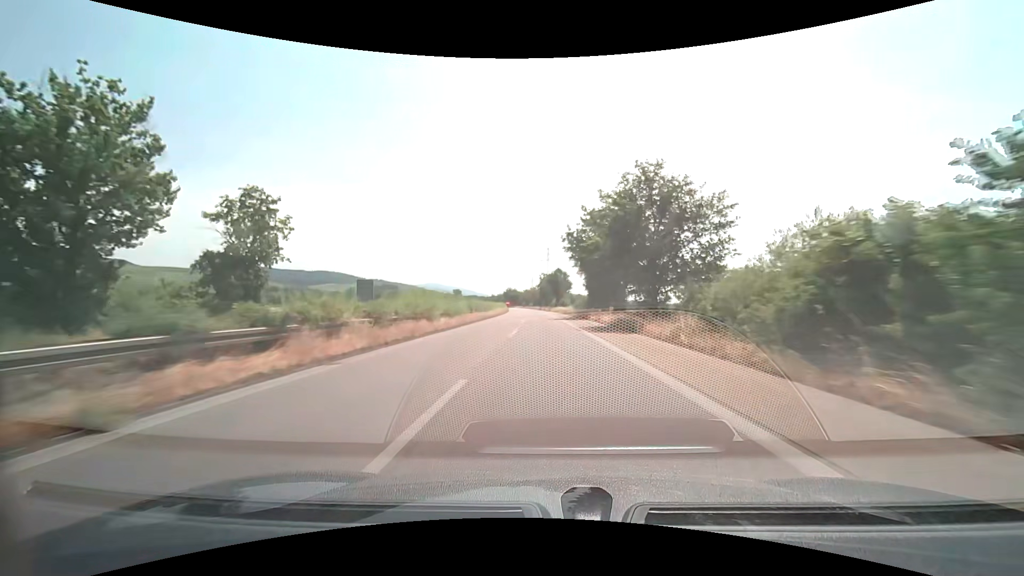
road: trunk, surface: asphalt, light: Day
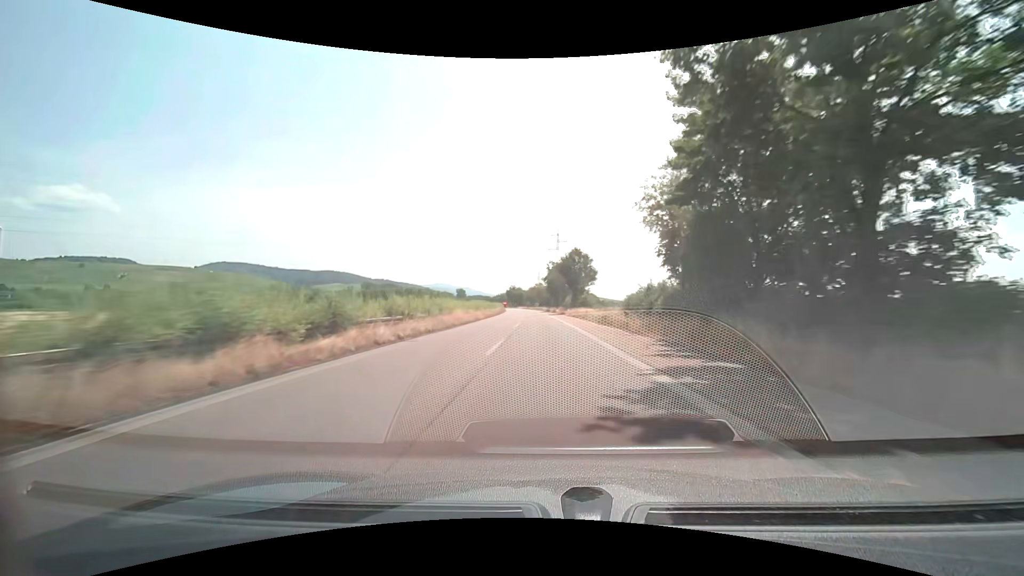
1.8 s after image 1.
(-0.2, +43.7) m; -1°
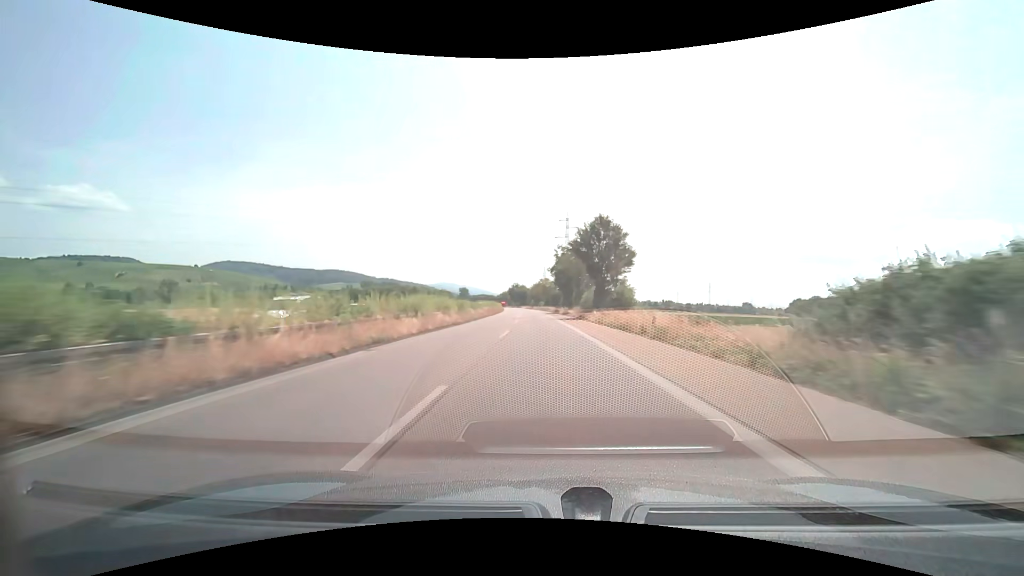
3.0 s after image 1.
(-0.2, +29.1) m; -1°
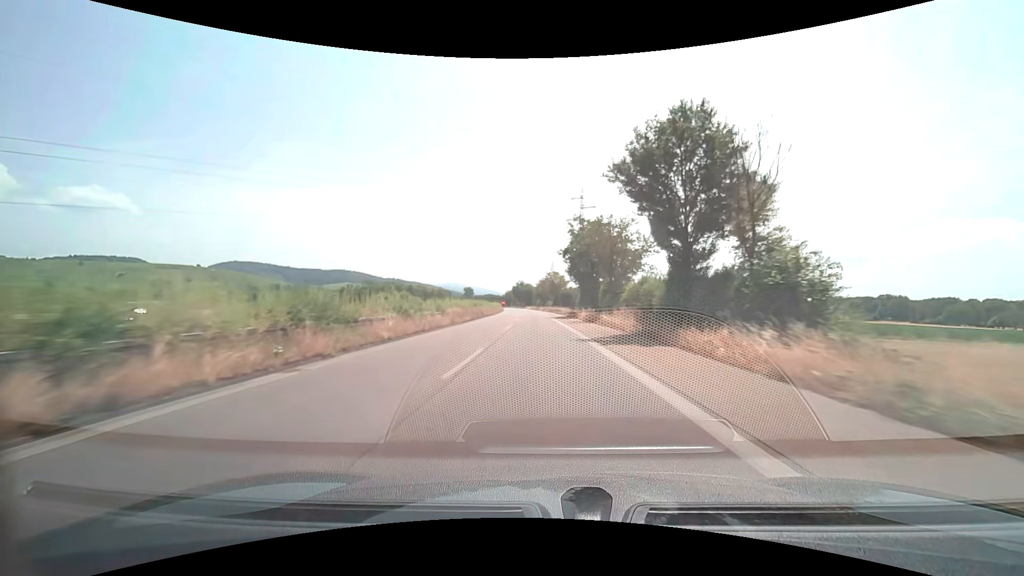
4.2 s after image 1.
(-0.3, +29.1) m; -1°
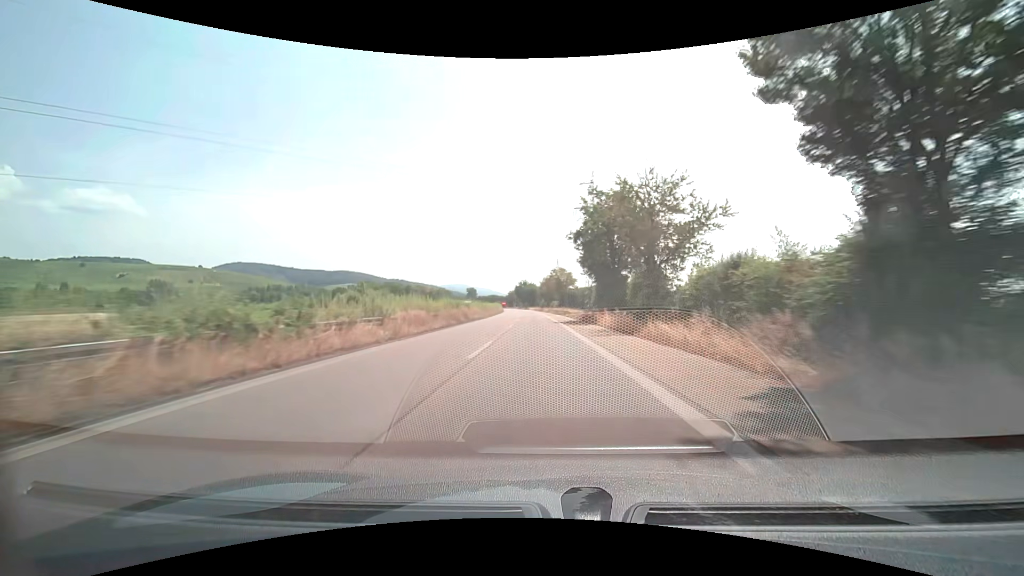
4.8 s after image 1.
(0.0, +14.6) m; 0°
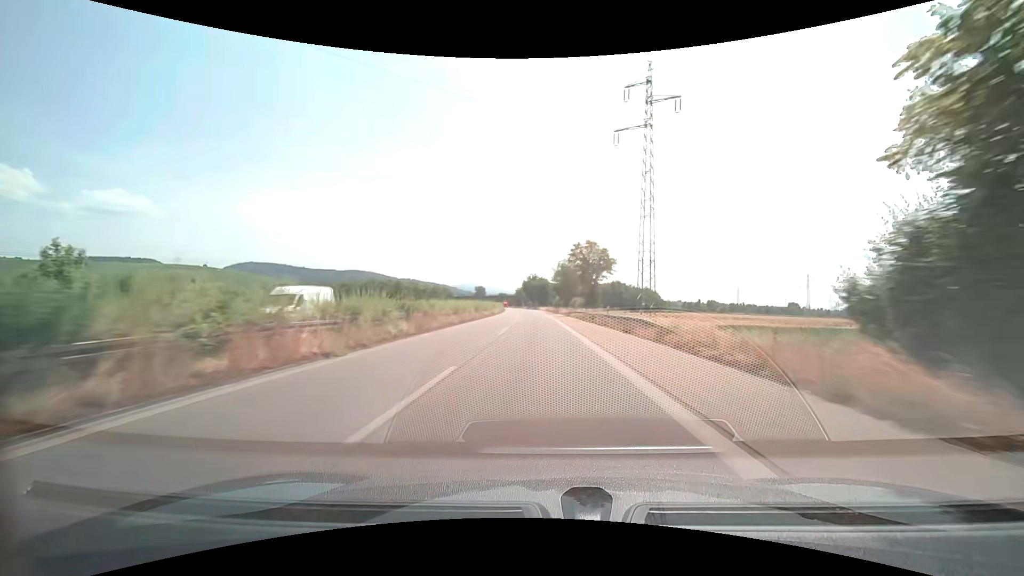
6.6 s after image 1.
(-0.5, +43.8) m; -1°
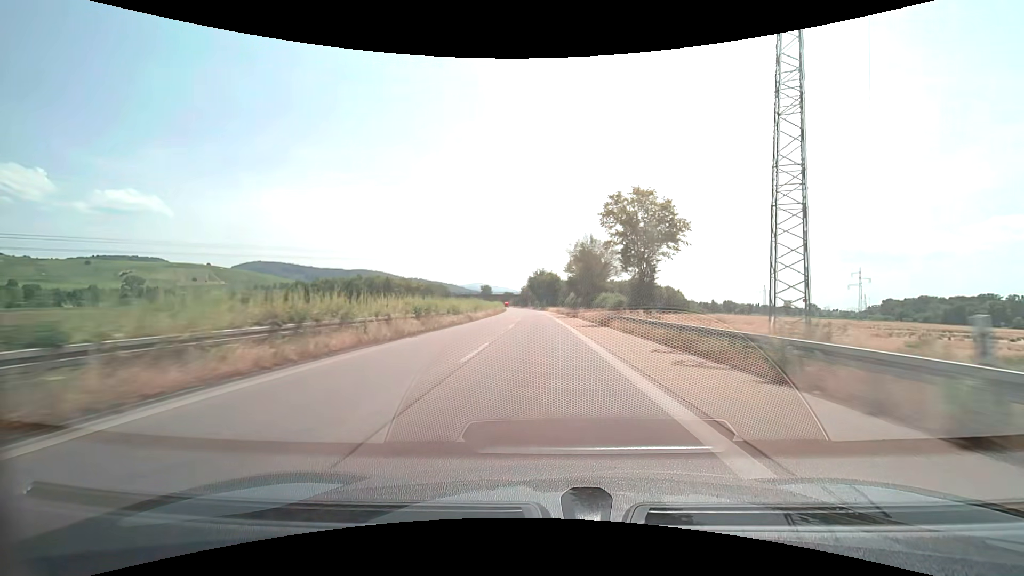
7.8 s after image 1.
(-0.2, +29.2) m; -1°
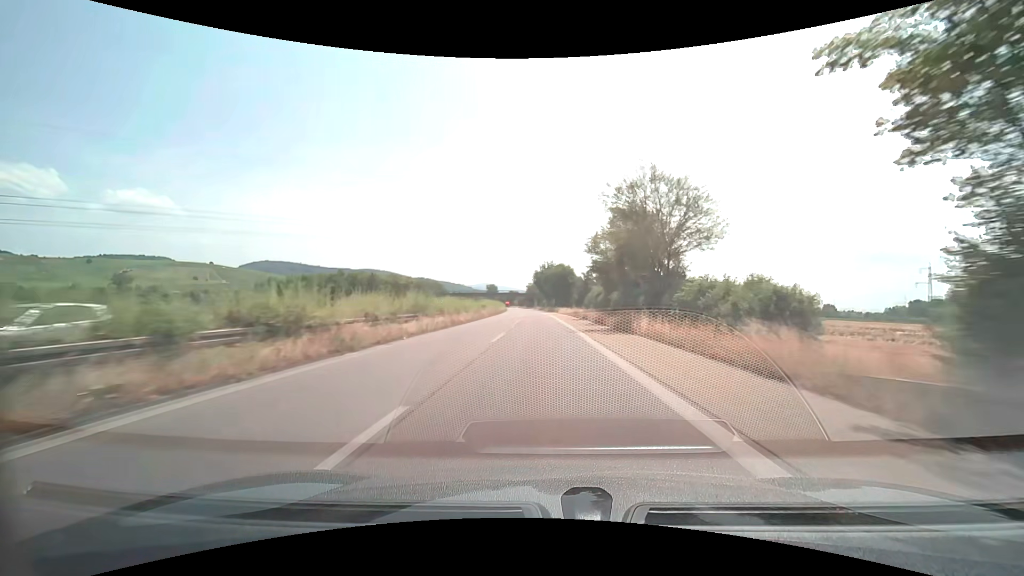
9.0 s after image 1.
(-0.3, +29.2) m; -1°
(0, +10) (0, +20) (0, +30) (0, +40) (-1, +50) (-1, +60) (-1, +70) (-1, +80) (-2, +90) (-2, +100) m
